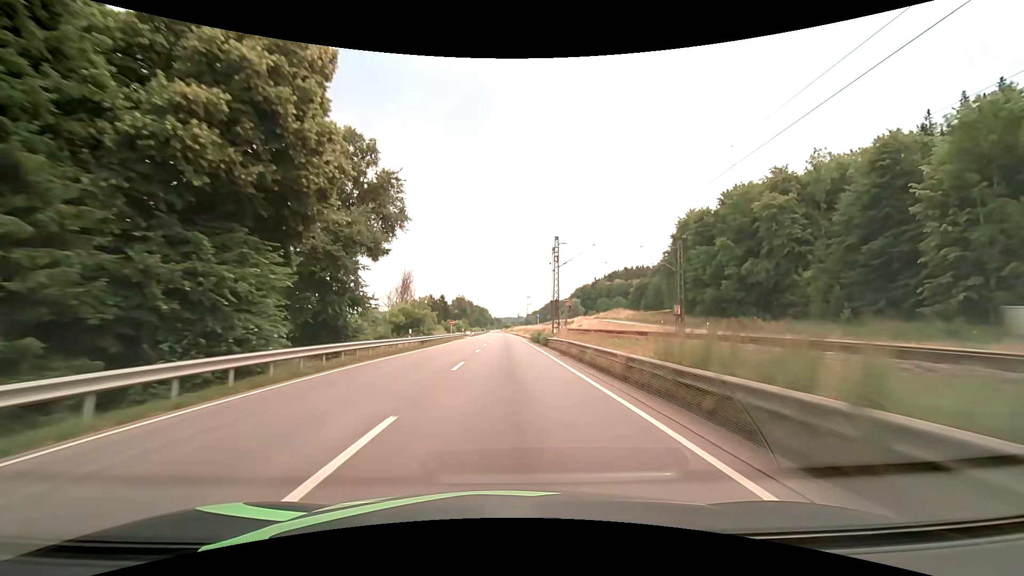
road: primary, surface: asphalt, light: Day
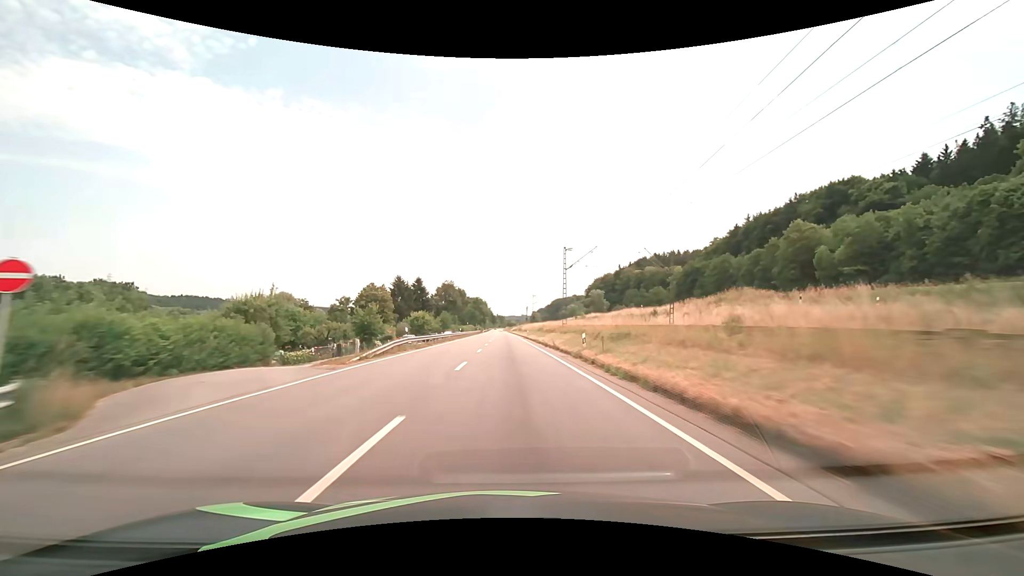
(-0.4, +73.6) m; 0°
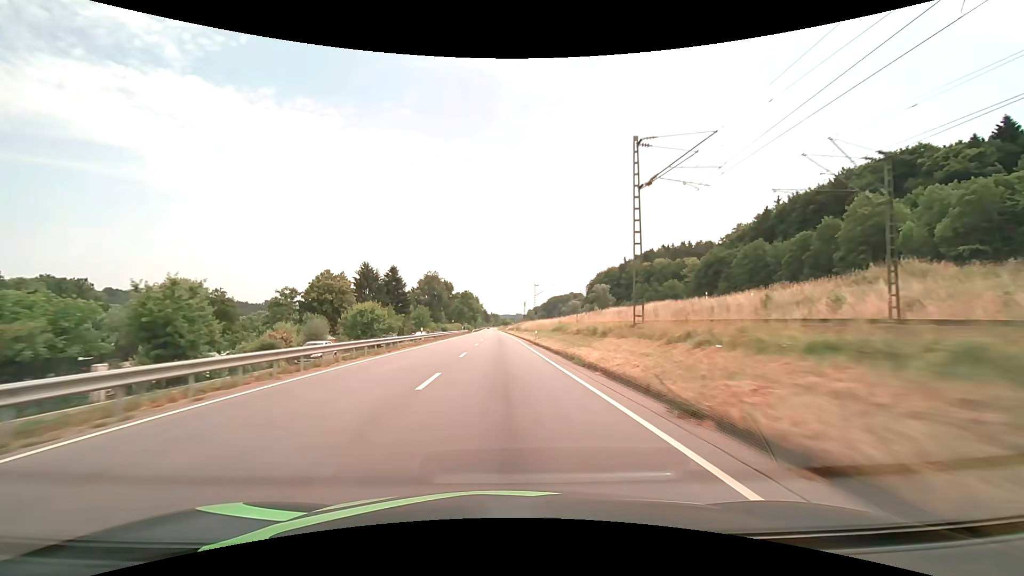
(+0.1, +29.5) m; +1°
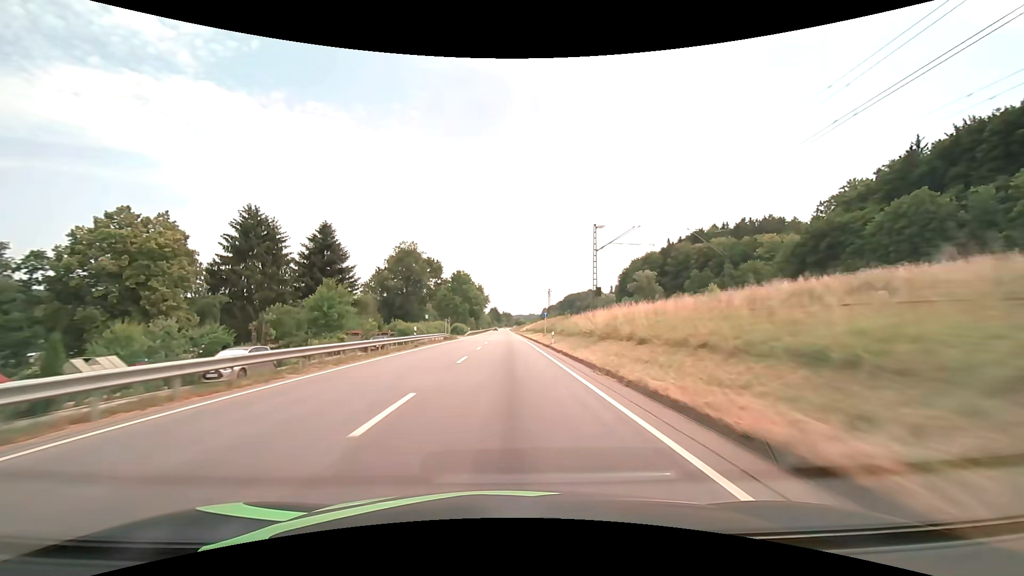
(-0.8, +58.8) m; -2°
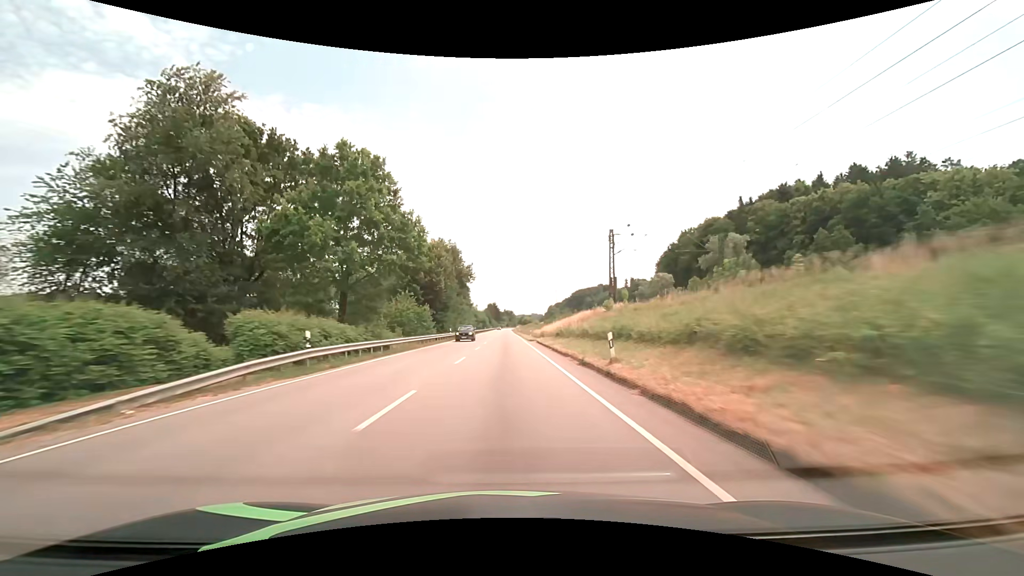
(+0.3, +73.4) m; 0°
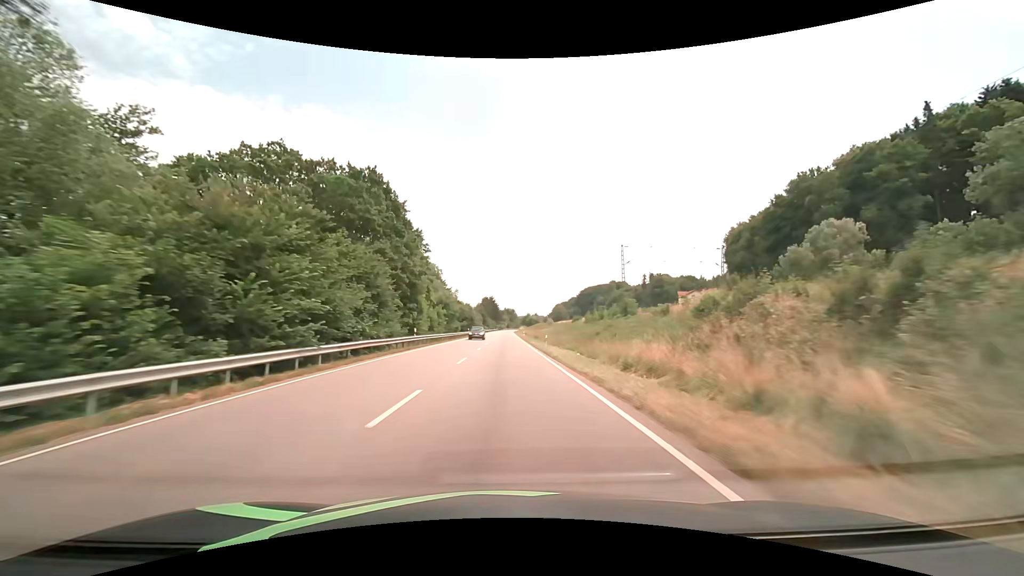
(-0.2, +73.4) m; 0°
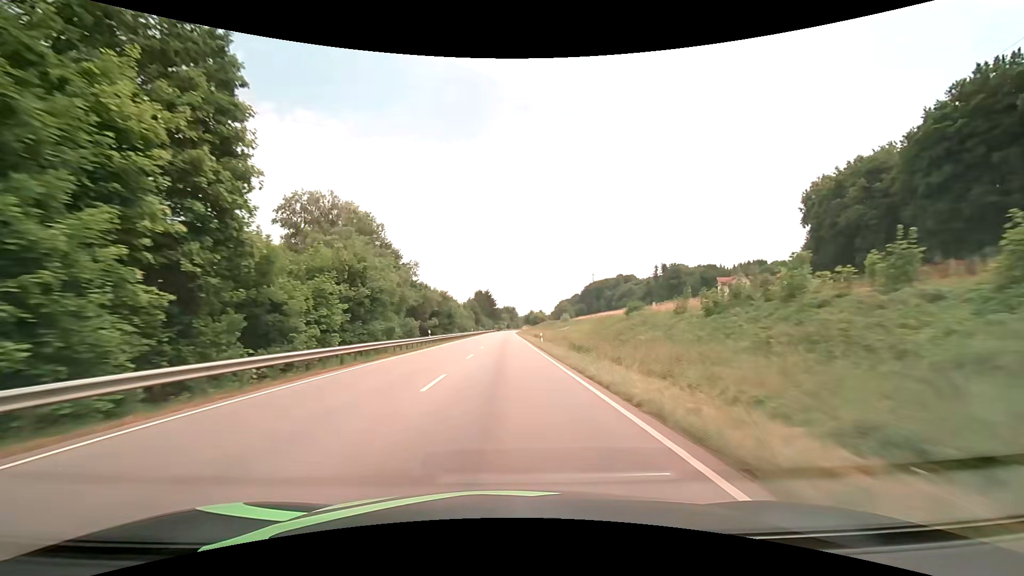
(+0.1, +45.1) m; 0°
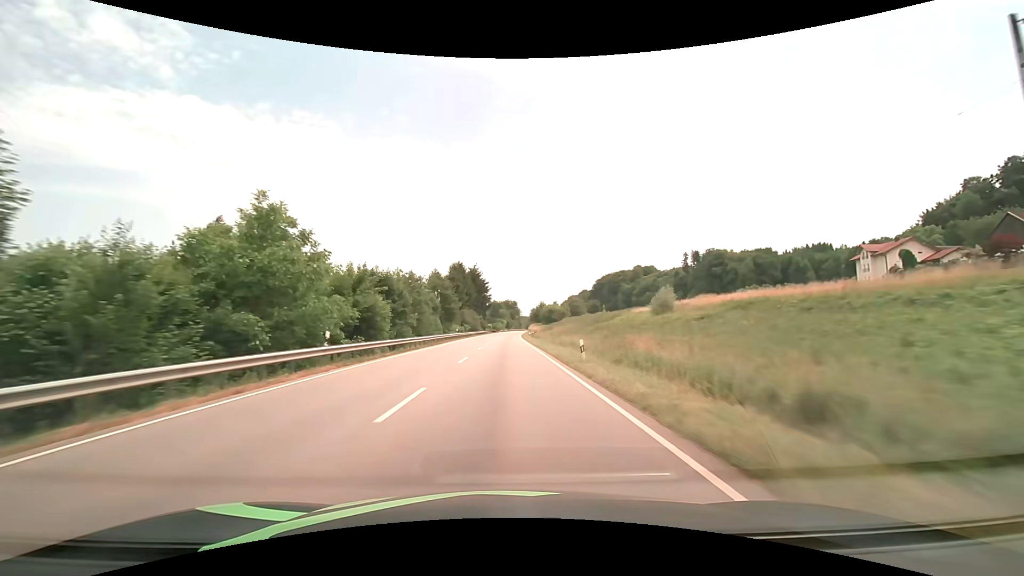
(+0.2, +77.2) m; 0°
(0, +10) (0, +20) (0, +30) (0, +40) (0, +50) (0, +60) (0, +70) (+1, +80) (+1, +90) (+1, +100) m
